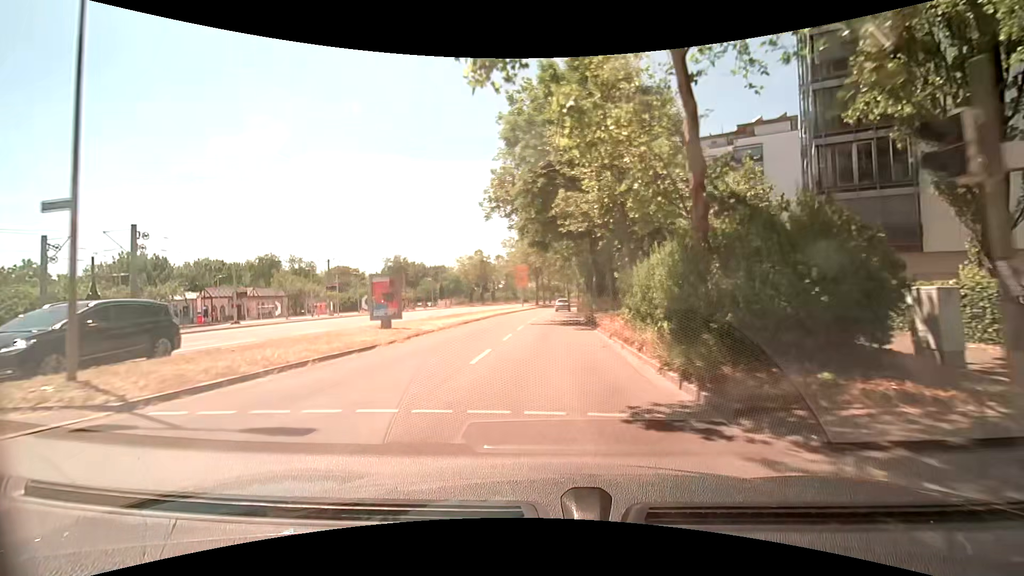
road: secondary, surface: asphalt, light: Day
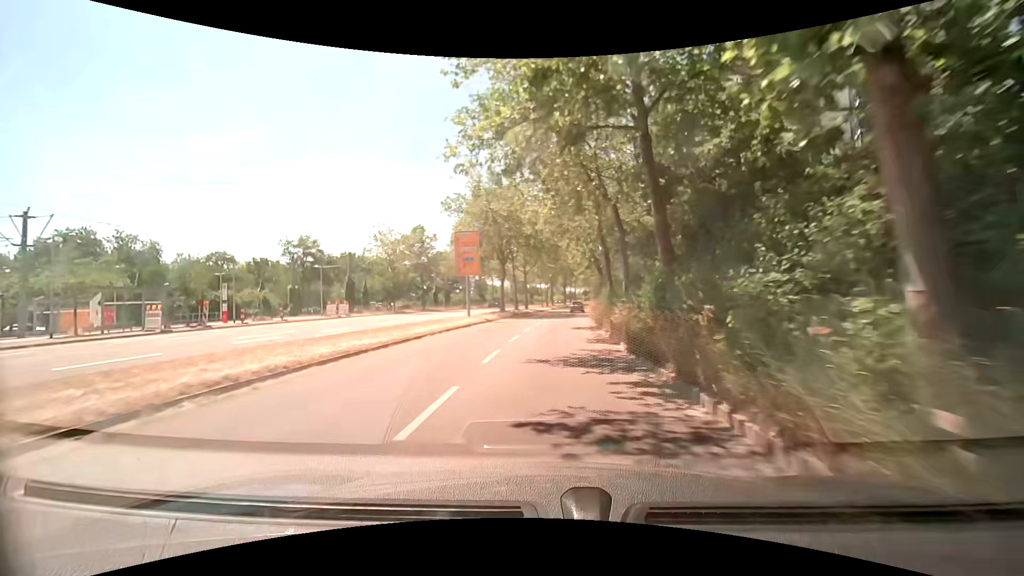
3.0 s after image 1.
(+0.1, +35.8) m; +2°
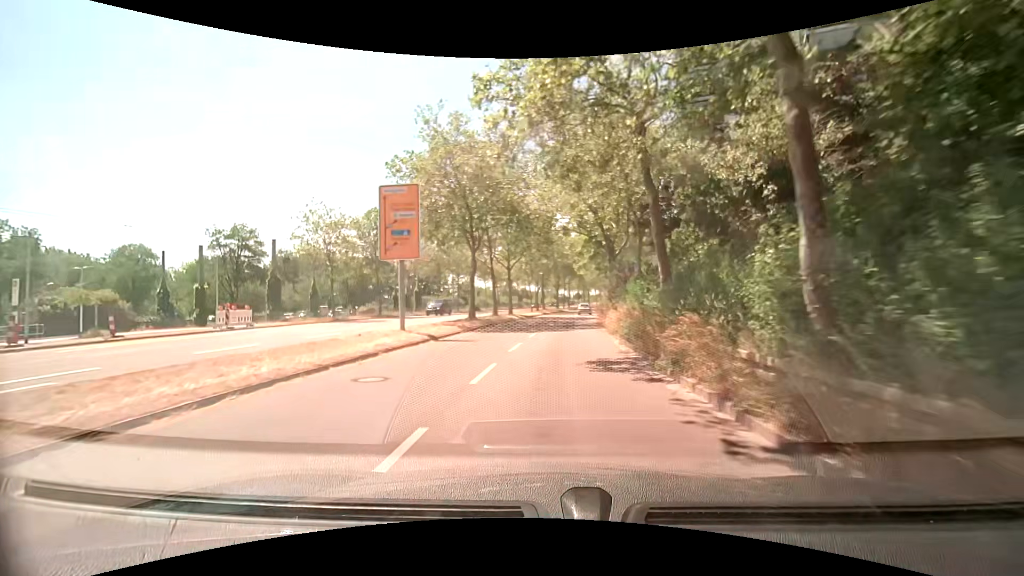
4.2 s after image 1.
(+0.1, +14.3) m; +1°
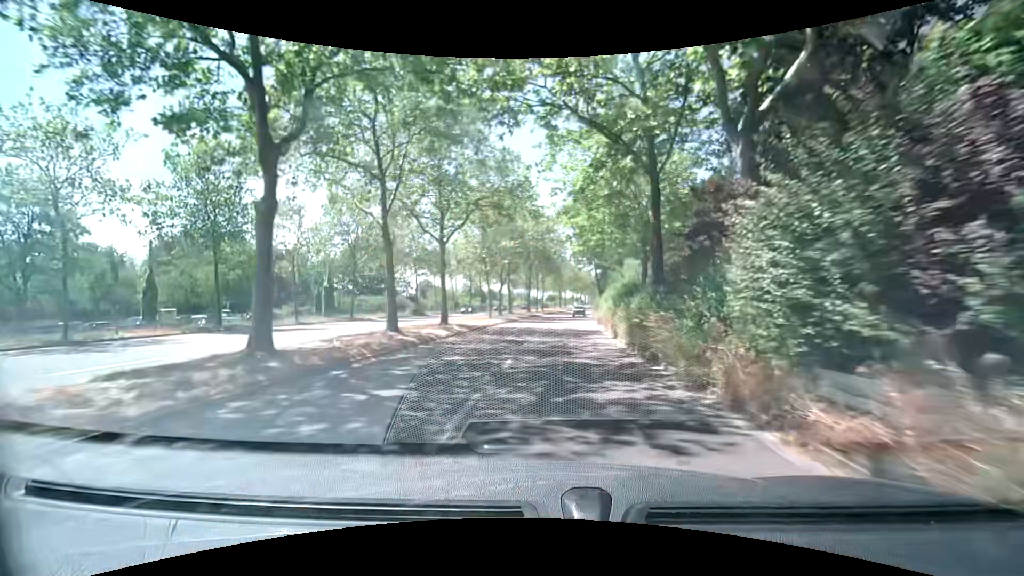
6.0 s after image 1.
(+0.5, +21.9) m; +4°
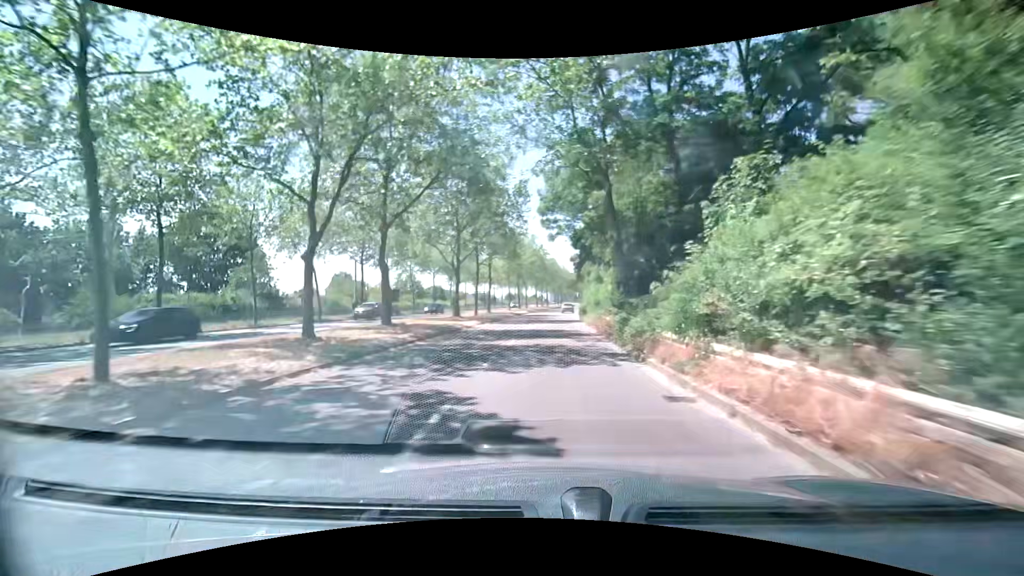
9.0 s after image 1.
(+1.2, +36.6) m; +4°
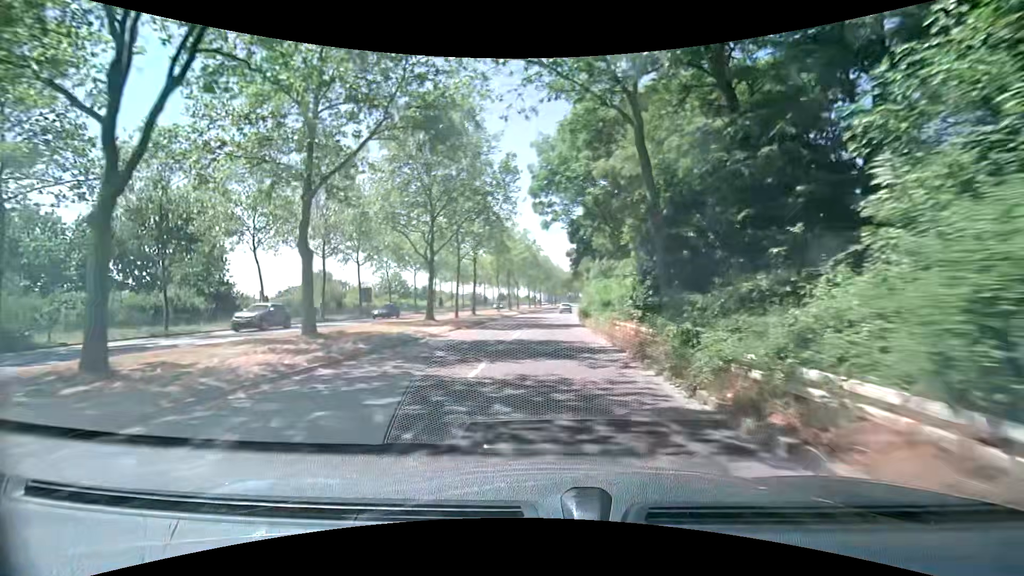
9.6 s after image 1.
(0.0, +7.3) m; +1°
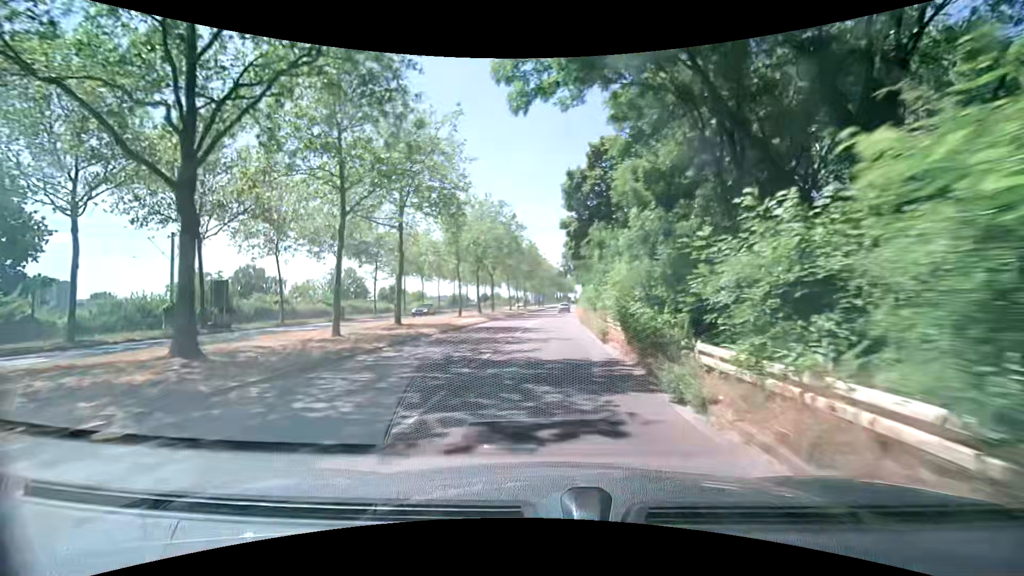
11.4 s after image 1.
(+0.3, +22.0) m; +1°
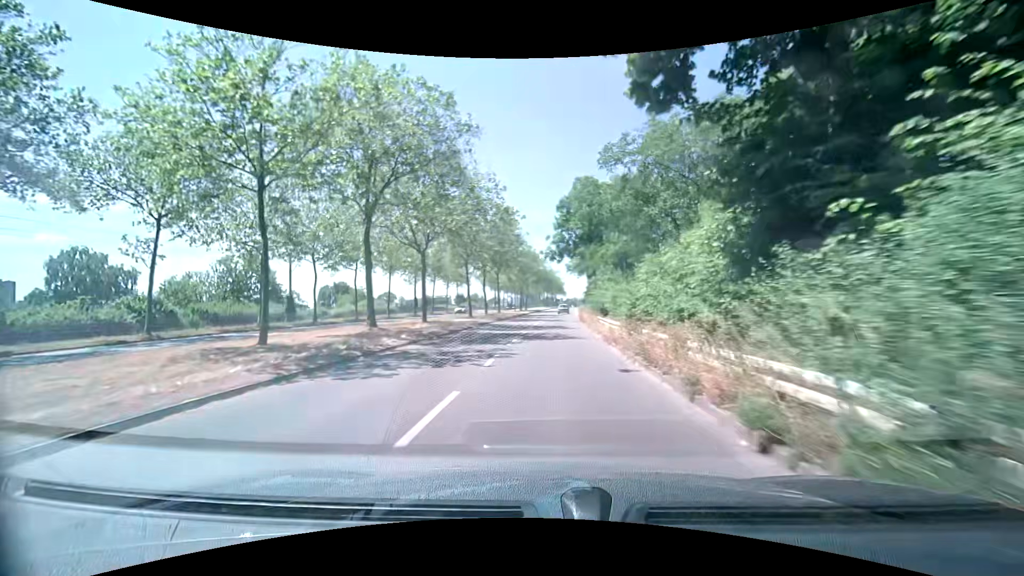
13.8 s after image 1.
(+0.4, +30.0) m; +2°
(0, +10) (0, +20) (0, +30) (0, +40) (0, +50) (+1, +60) (+1, +70) (+2, +80) (+2, +90) (+3, +100) m
